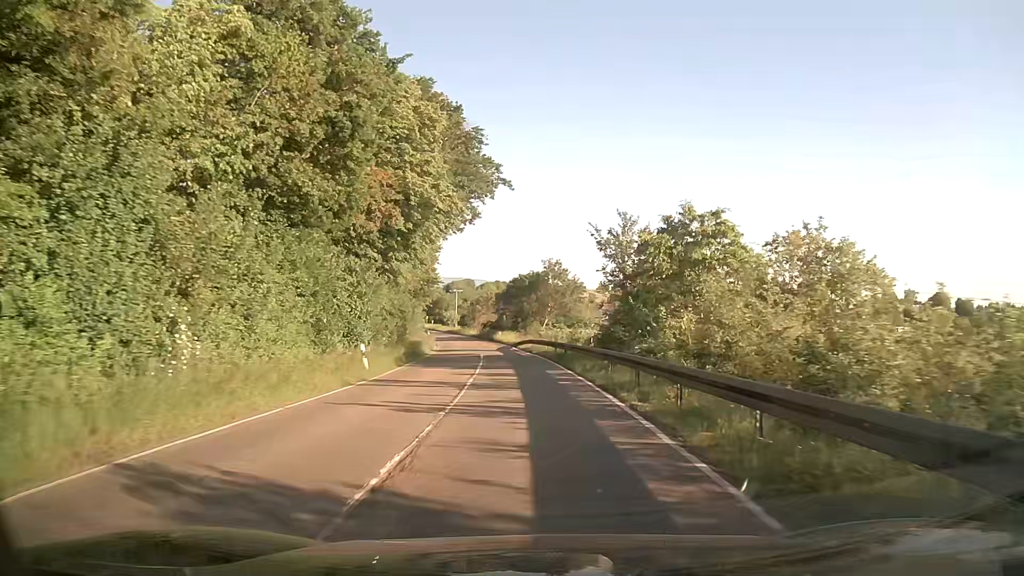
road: tertiary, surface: asphalt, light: Day
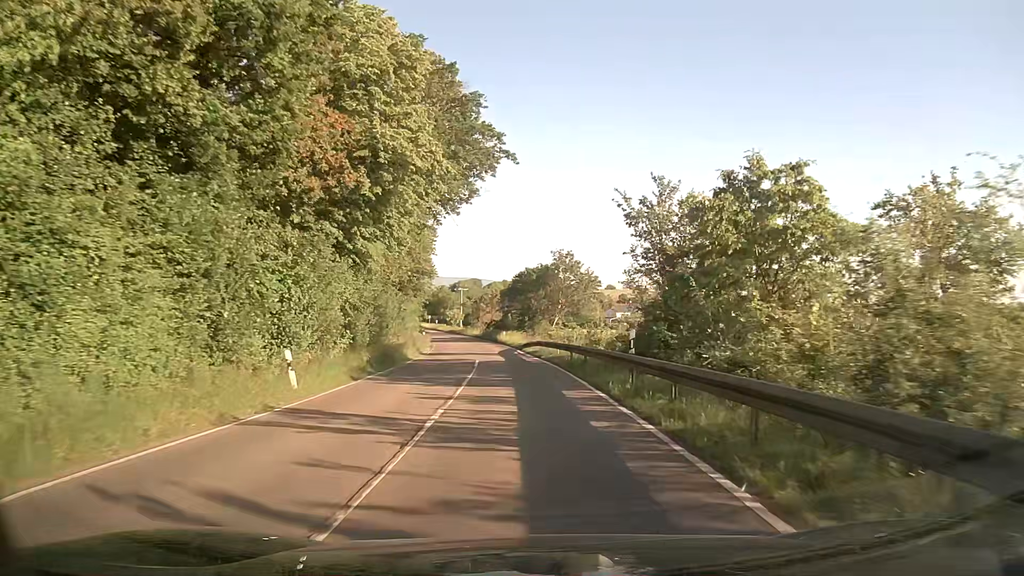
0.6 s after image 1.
(0.0, +8.0) m; 0°
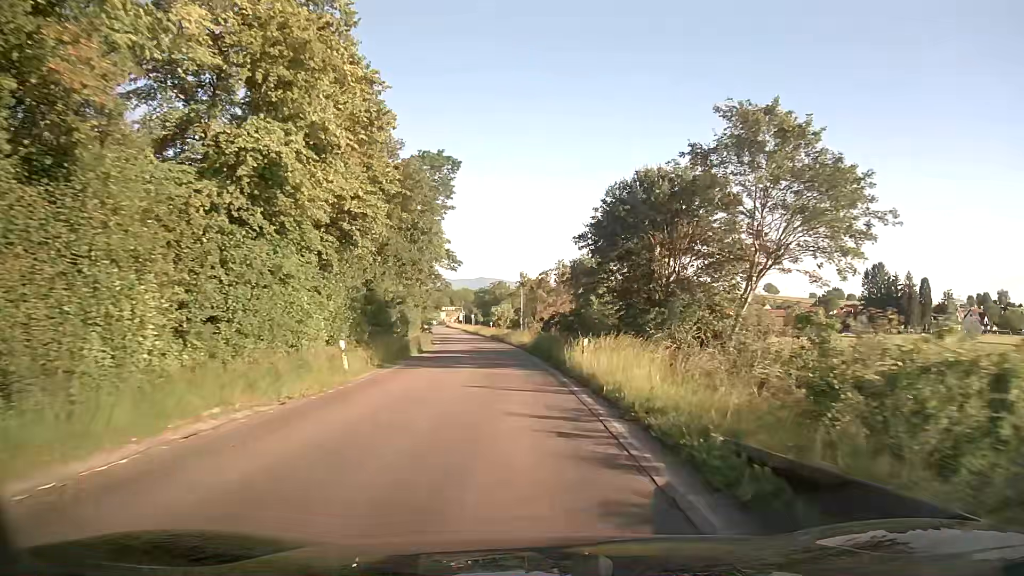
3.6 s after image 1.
(-2.1, +42.7) m; -6°
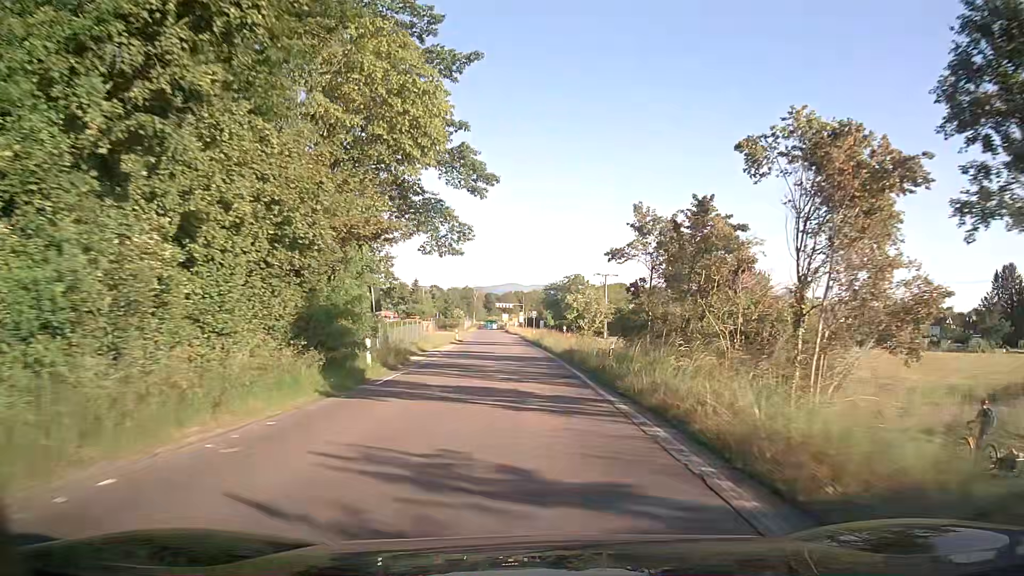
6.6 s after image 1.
(-2.5, +44.1) m; -6°
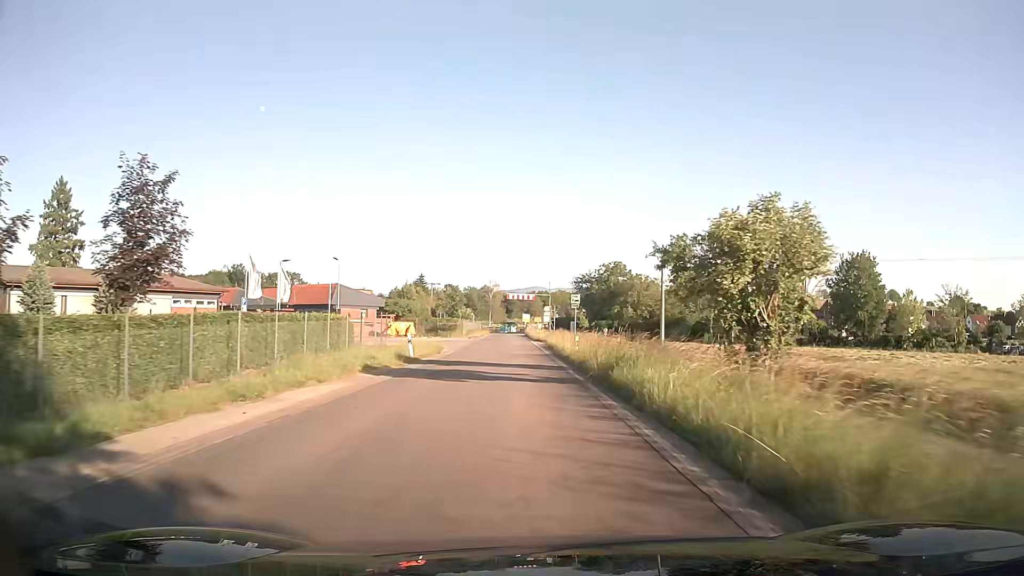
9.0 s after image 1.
(-0.8, +35.0) m; -2°
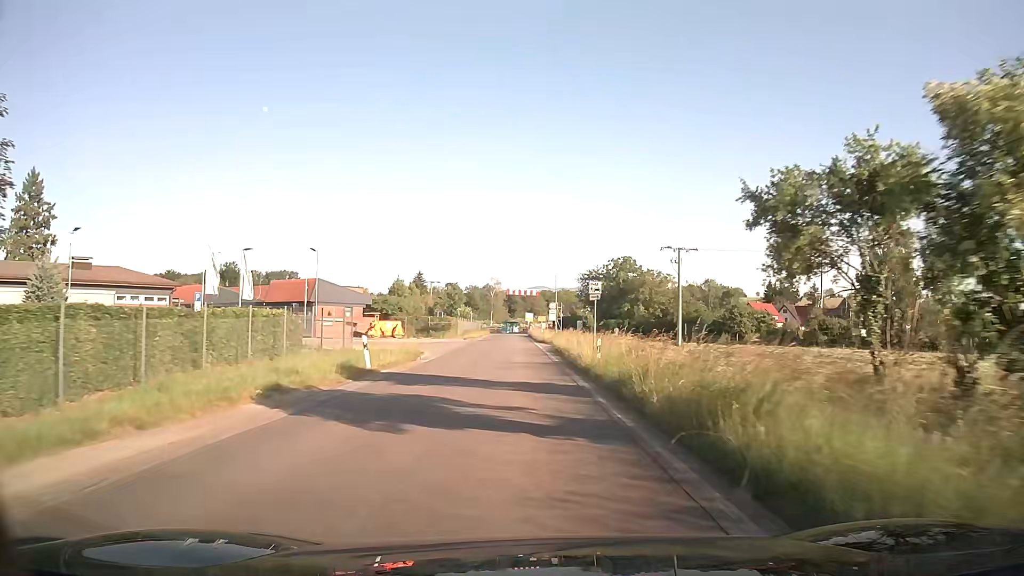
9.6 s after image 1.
(0.0, +8.7) m; 0°
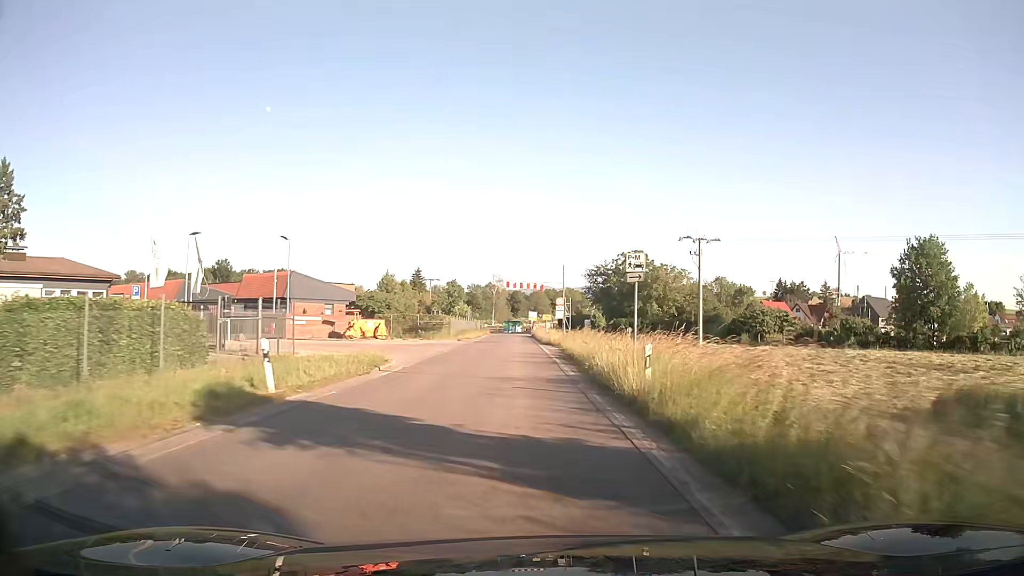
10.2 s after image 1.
(0.0, +8.6) m; -1°
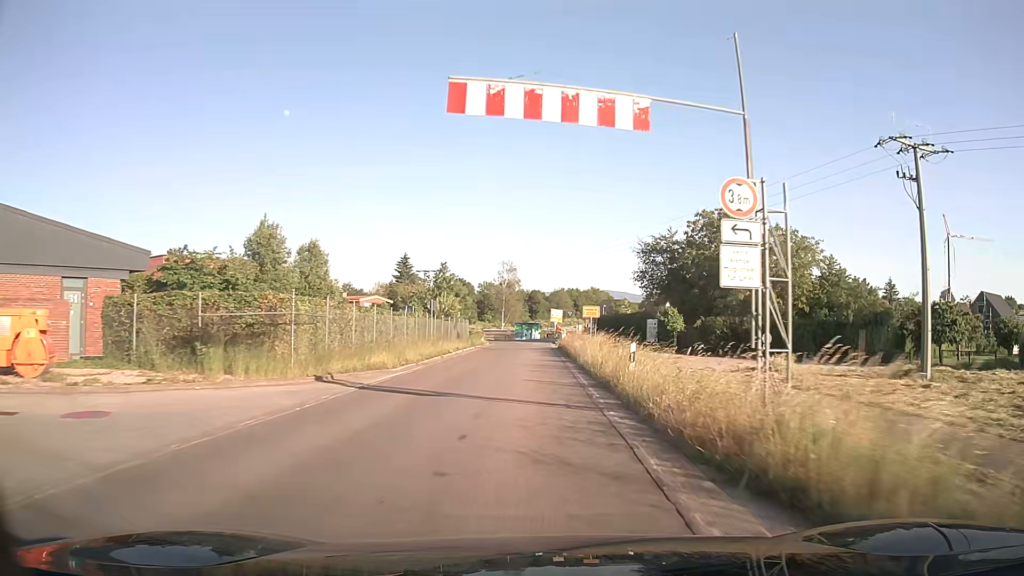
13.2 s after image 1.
(-0.4, +42.3) m; -1°
(0, +10) (0, +20) (0, +30) (0, +40) (0, +50) (0, +60) (0, +70) (0, +80) (+5, +89) (+13, +94) m
